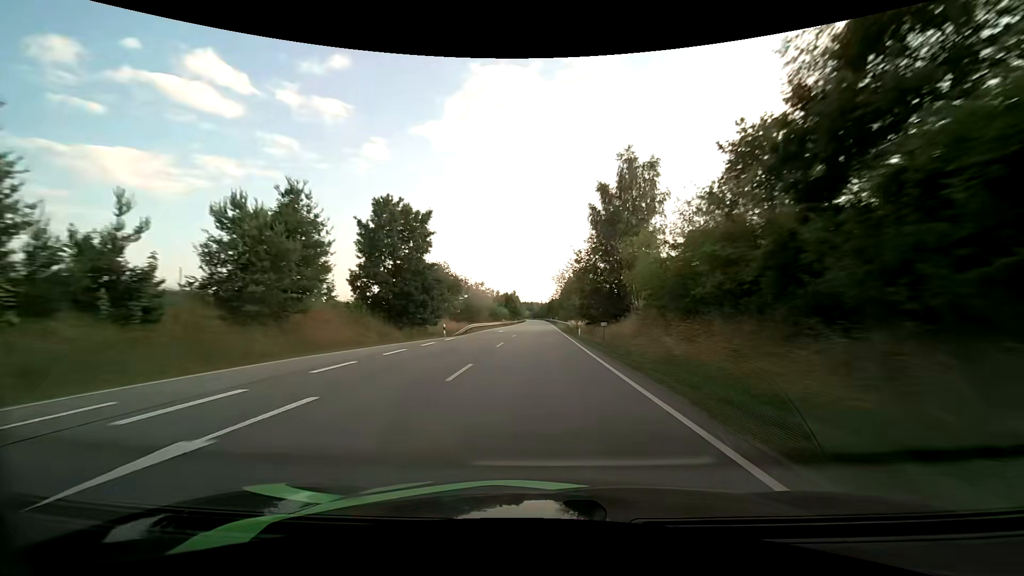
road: primary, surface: asphalt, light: Day
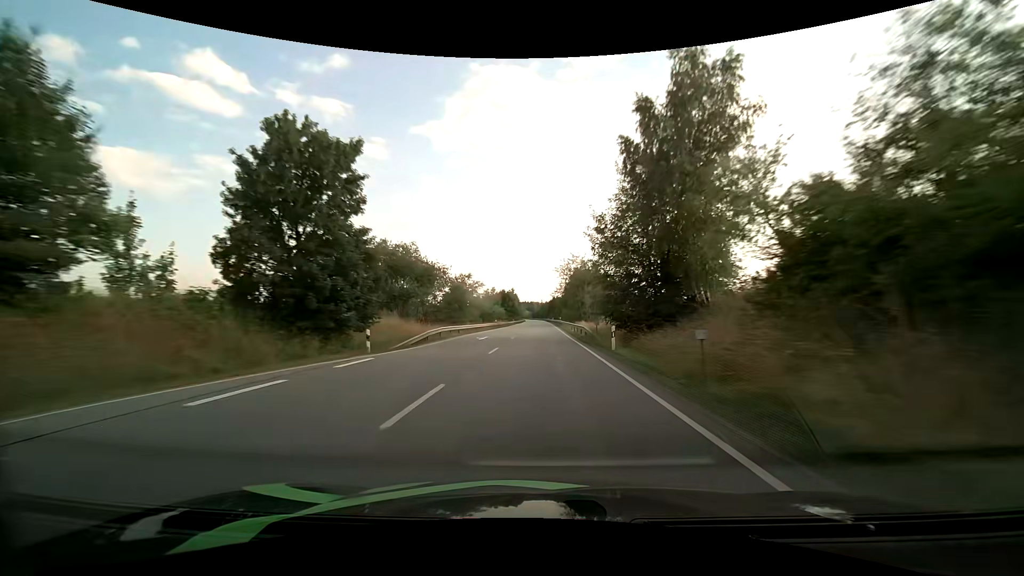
(0.0, +16.7) m; 0°
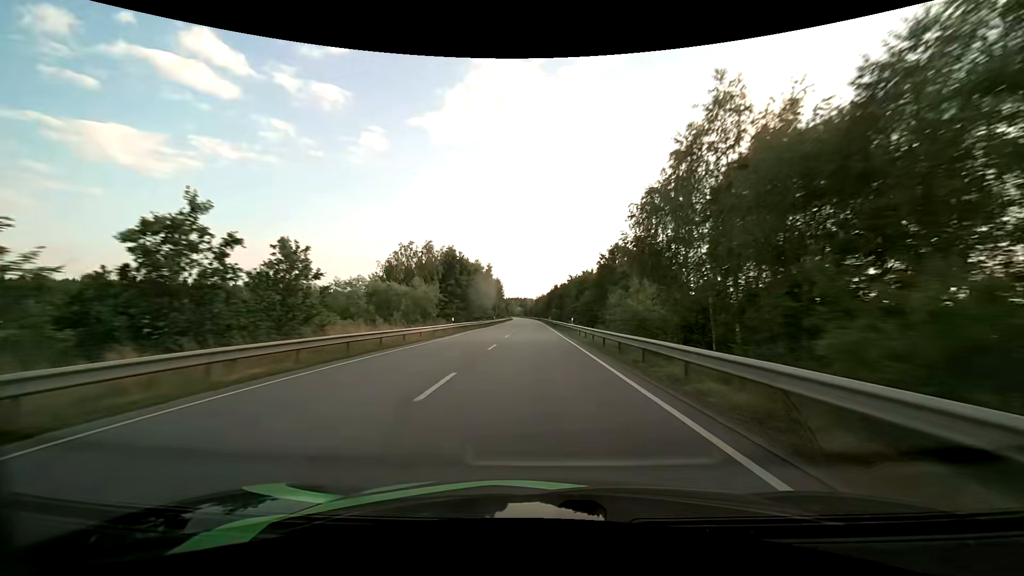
(+0.1, +84.3) m; +1°
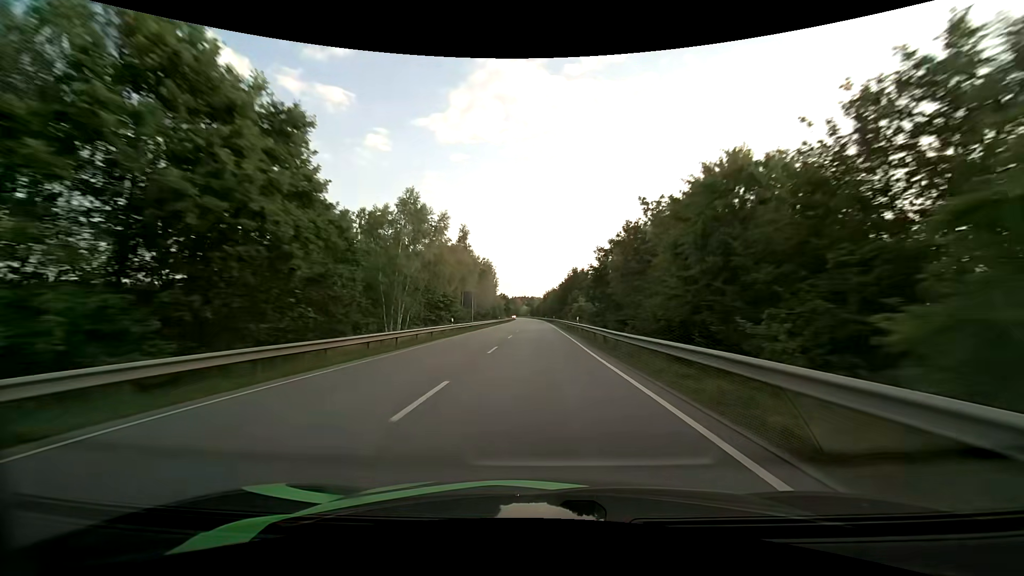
(-0.3, +50.6) m; -1°
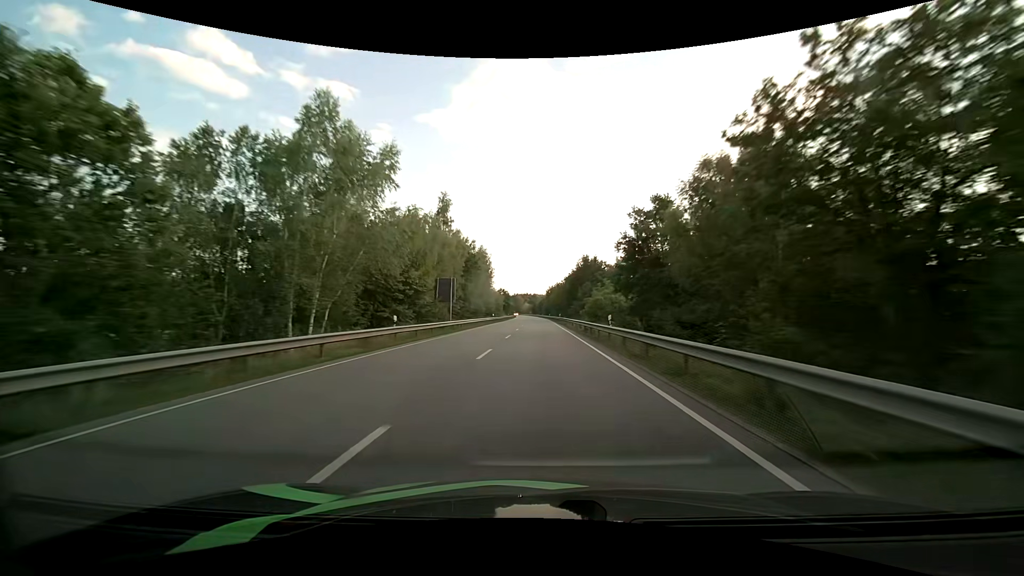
(-0.1, +16.8) m; 0°
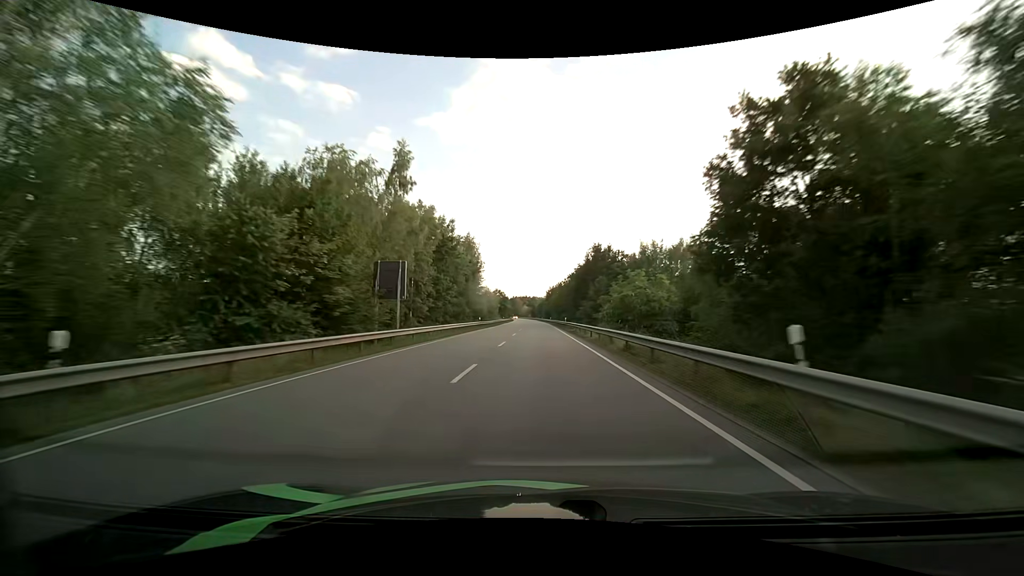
(0.0, +16.7) m; 0°
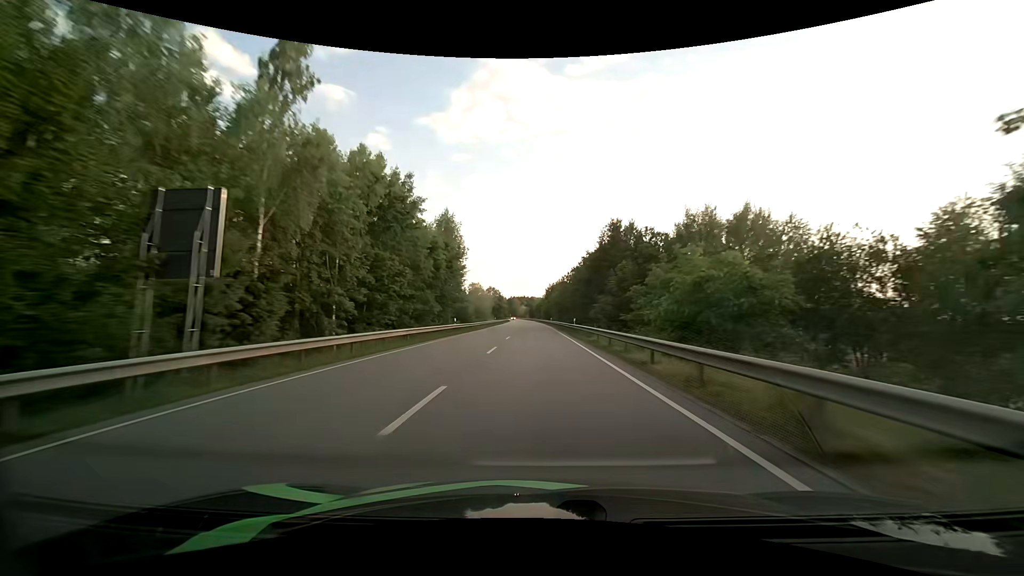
(0.0, +16.6) m; 0°
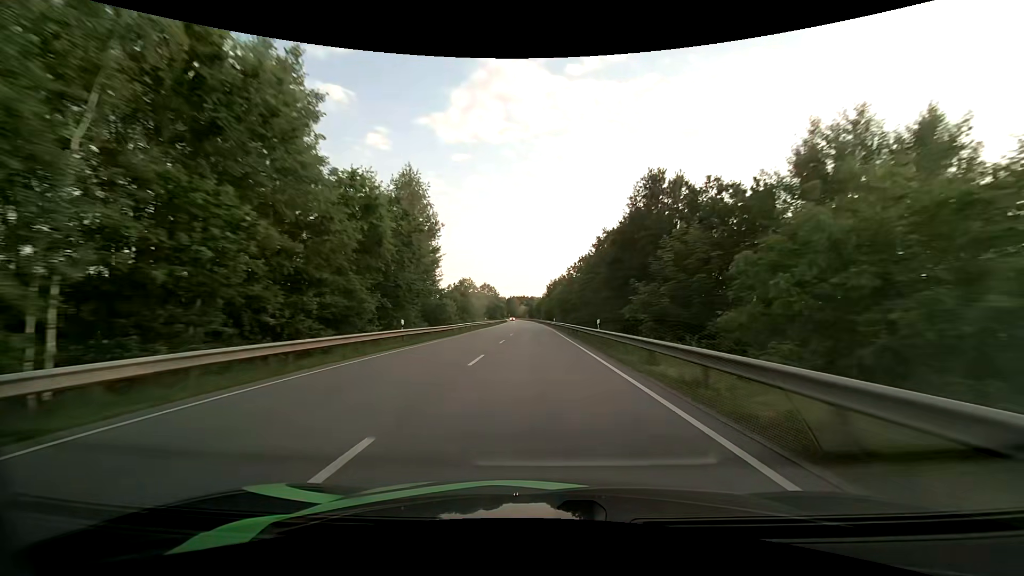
(0.0, +16.5) m; 0°
(0, +10) (0, +20) (0, +30) (0, +40) (0, +50) (-1, +60) (-1, +70) (-1, +80) (-1, +90) (-2, +100) m
